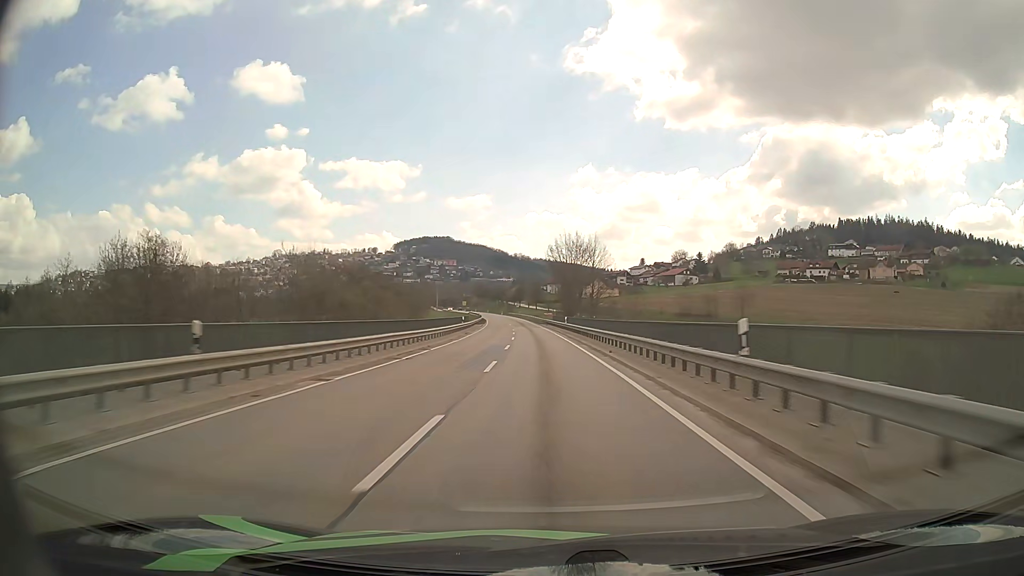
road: secondary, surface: asphalt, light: Day
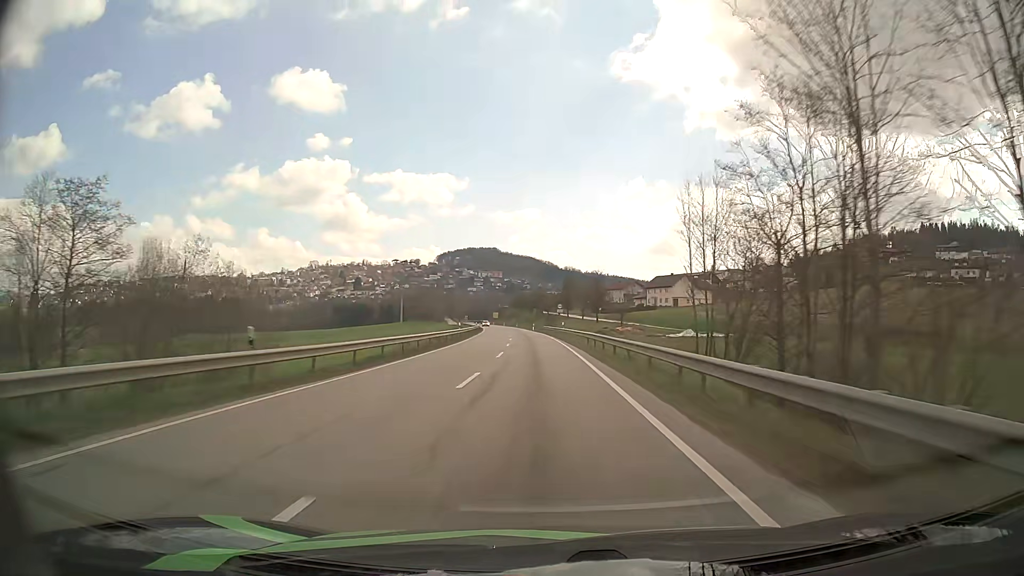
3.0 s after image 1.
(-3.2, +89.7) m; -4°
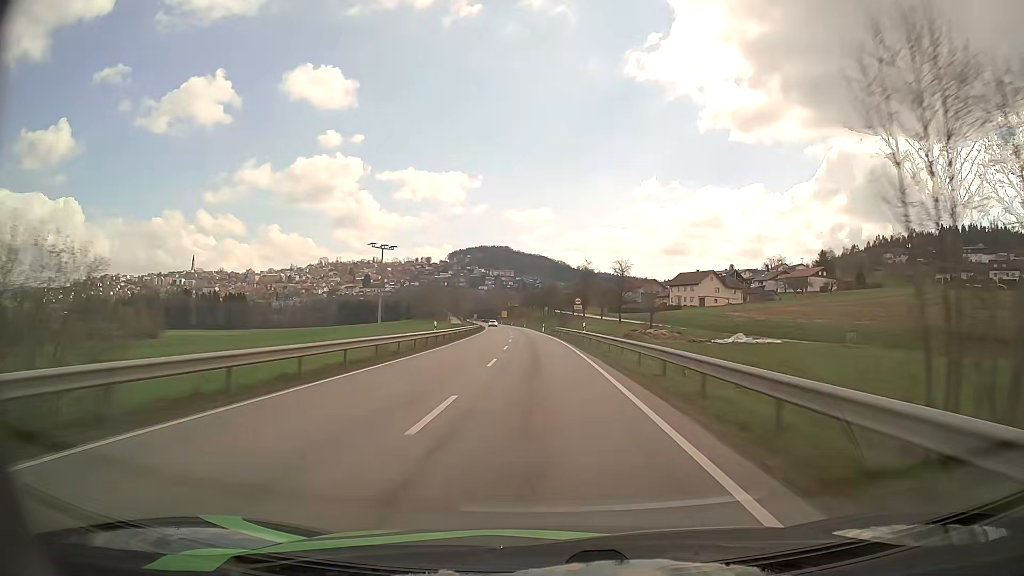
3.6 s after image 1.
(-0.2, +17.7) m; -1°
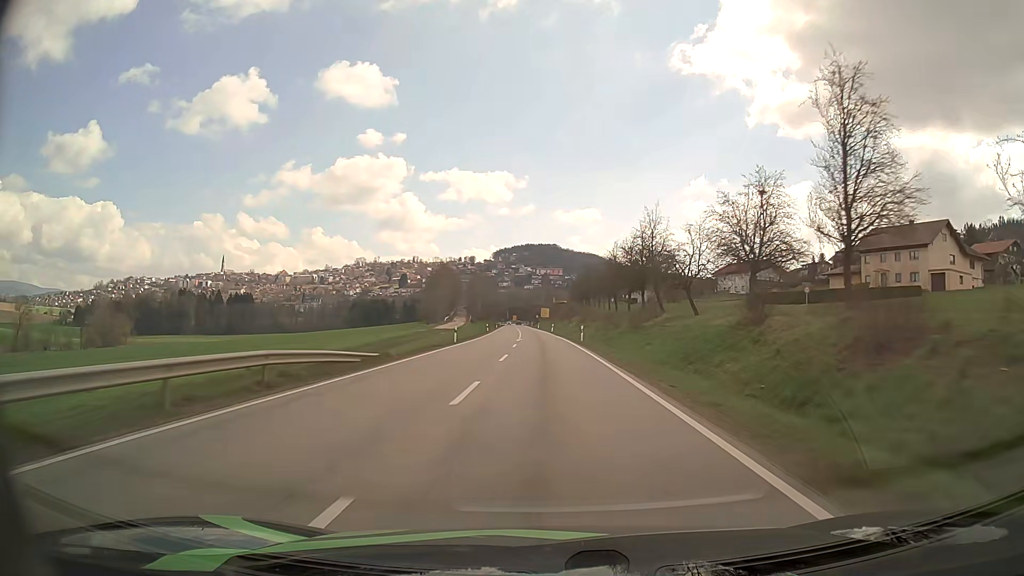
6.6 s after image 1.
(-3.5, +87.2) m; -4°
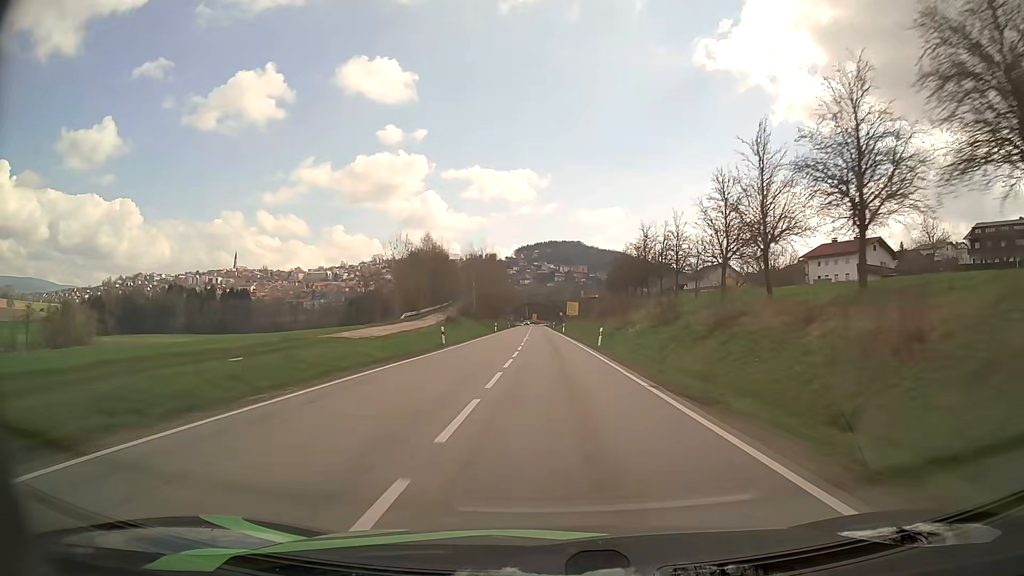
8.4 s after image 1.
(-0.9, +52.0) m; -2°
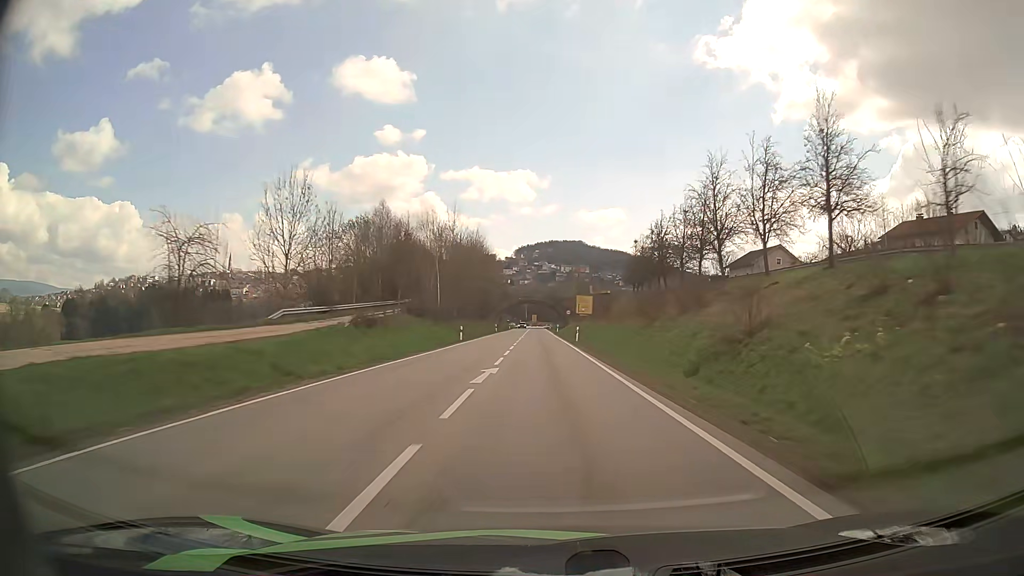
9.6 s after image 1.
(-0.2, +34.5) m; 0°
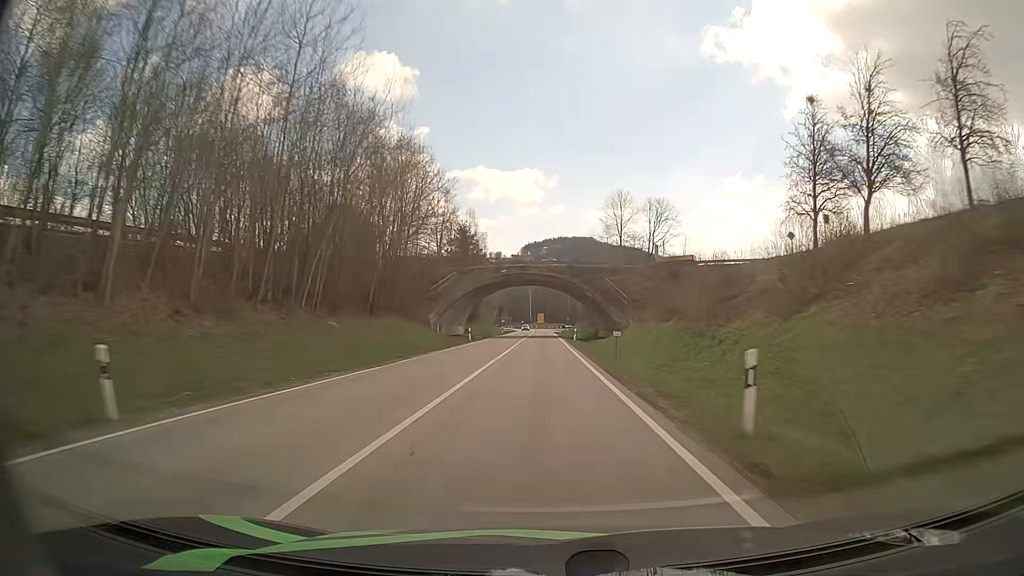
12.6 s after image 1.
(-0.7, +84.4) m; -1°
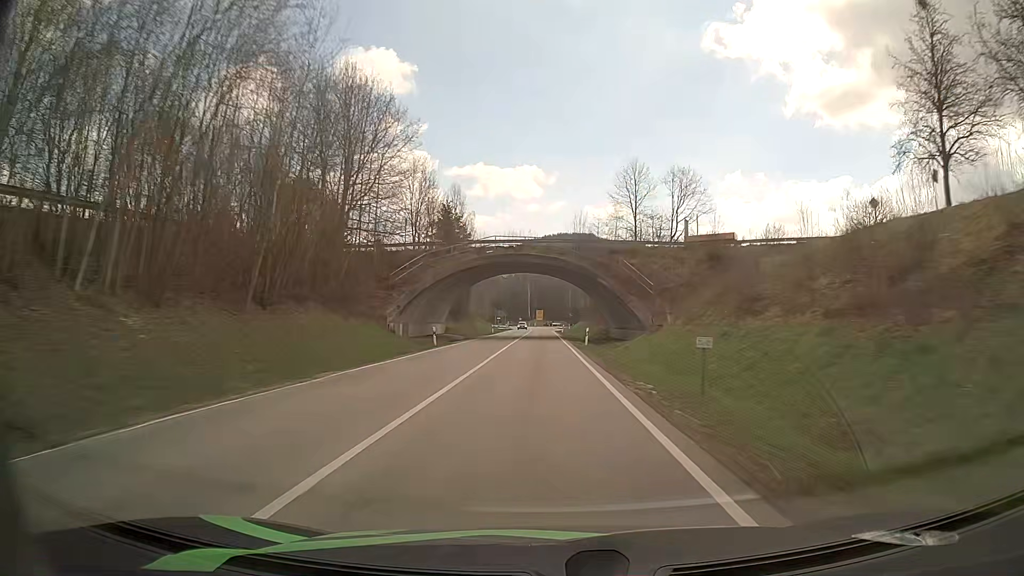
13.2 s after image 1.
(0.0, +16.6) m; 0°
